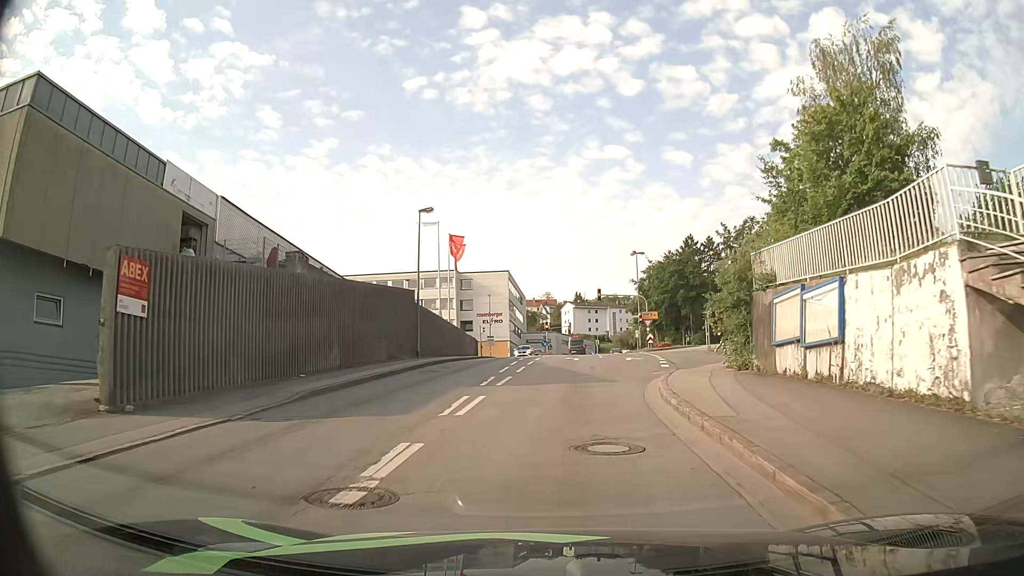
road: tertiary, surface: asphalt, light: Day
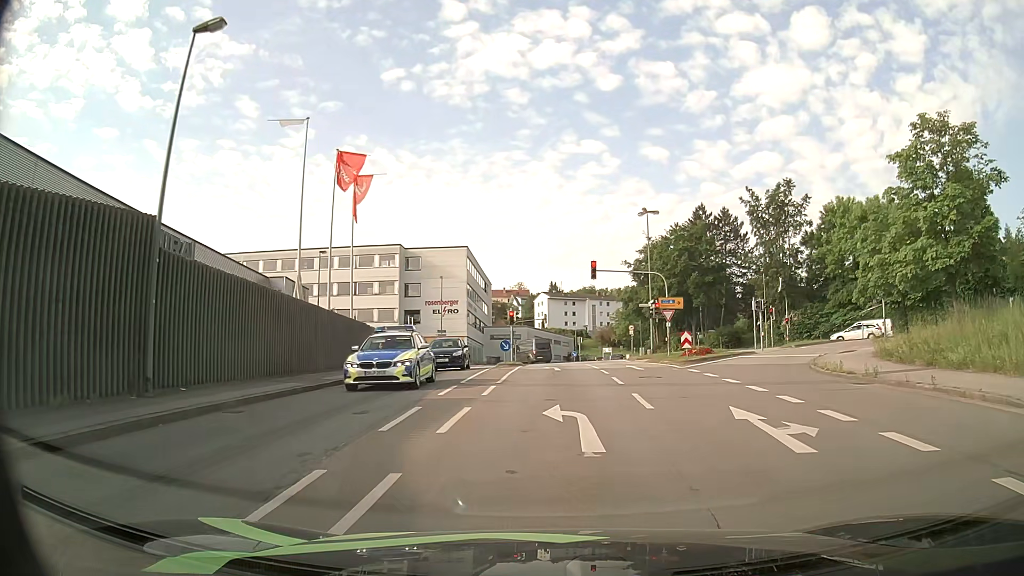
(+0.4, +23.1) m; +2°
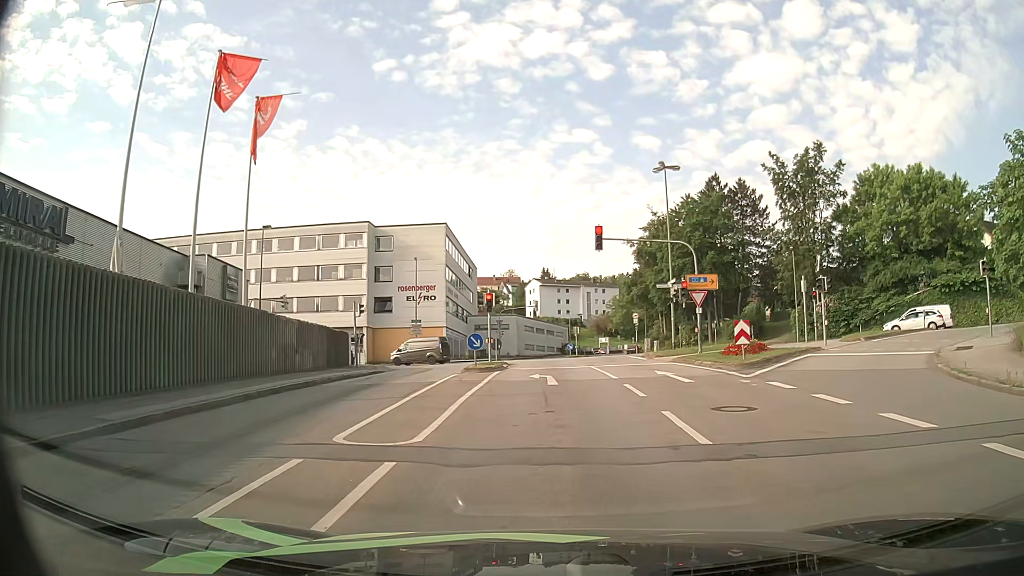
(+0.1, +10.5) m; +1°
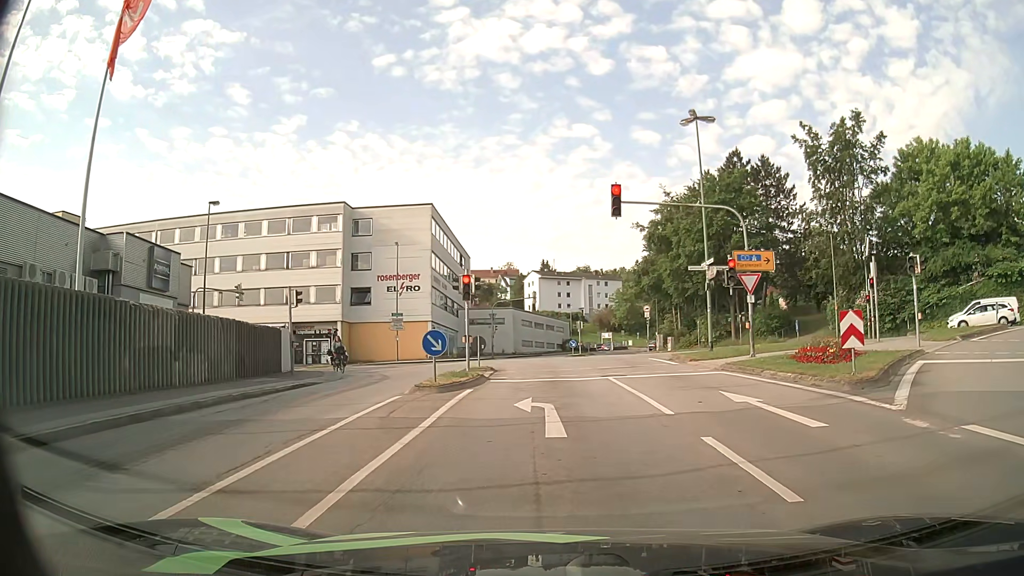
(-0.1, +8.2) m; -2°
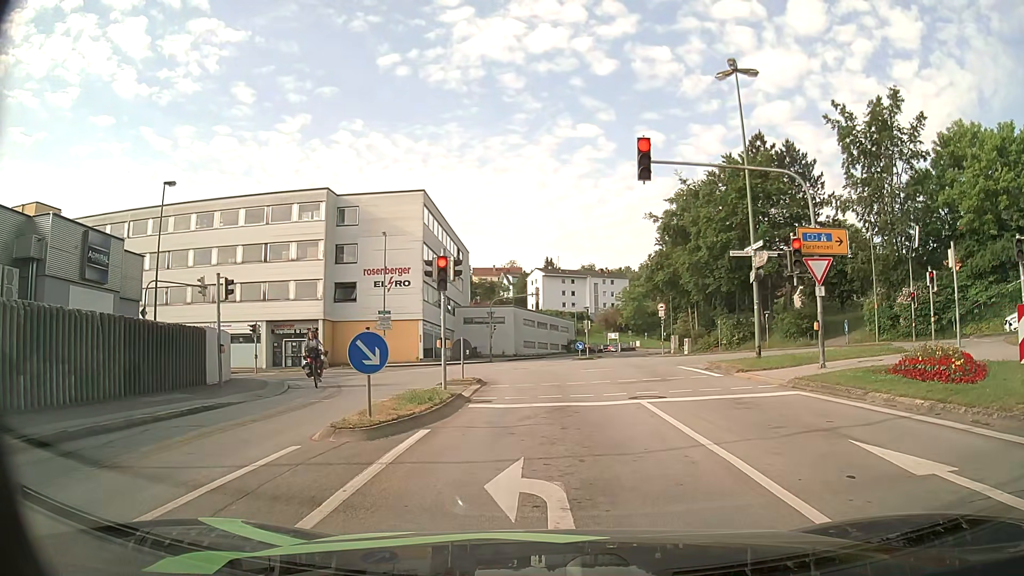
(+0.1, +5.8) m; 0°
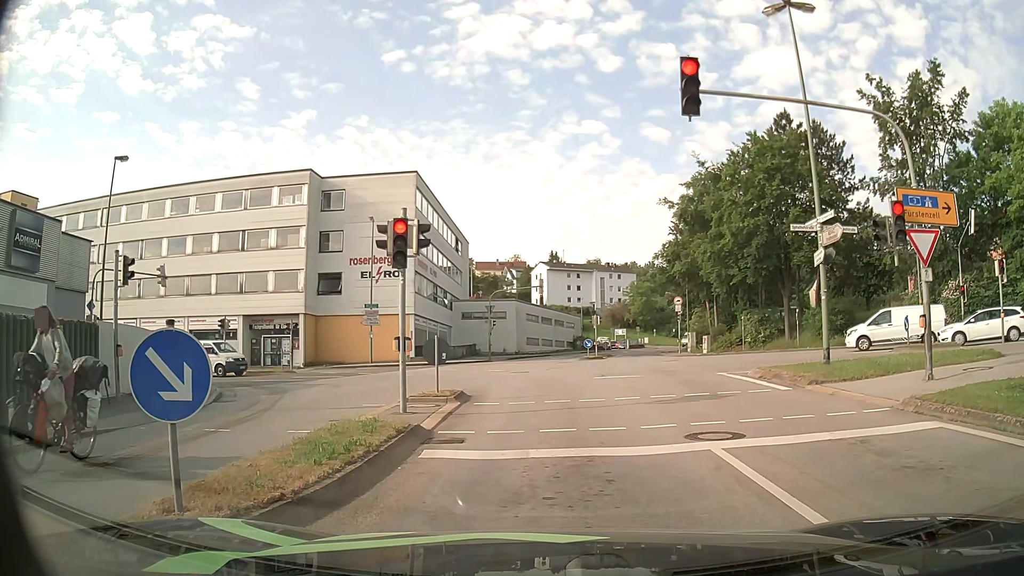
(+0.1, +5.2) m; +1°
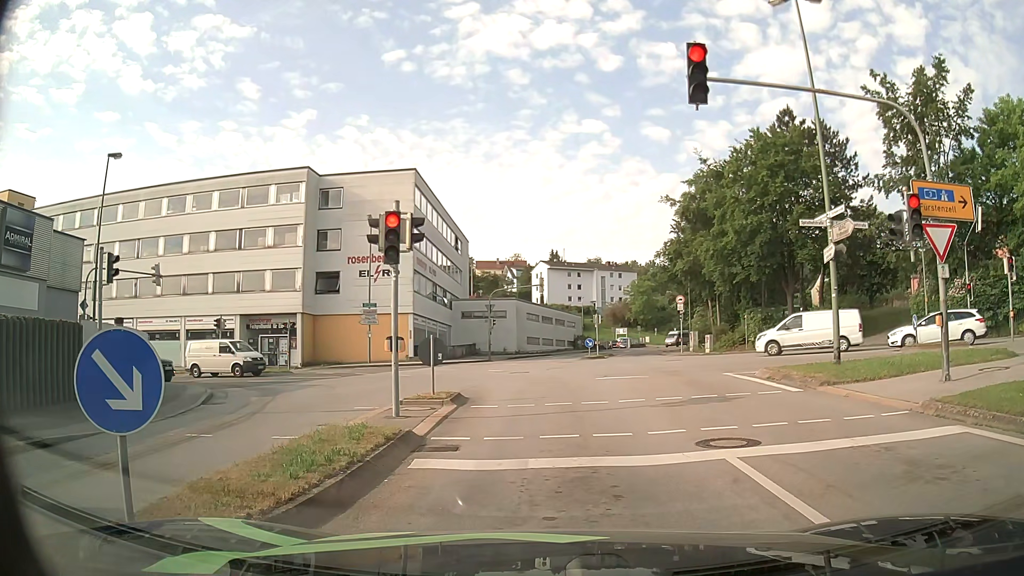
(0.0, +0.6) m; 0°
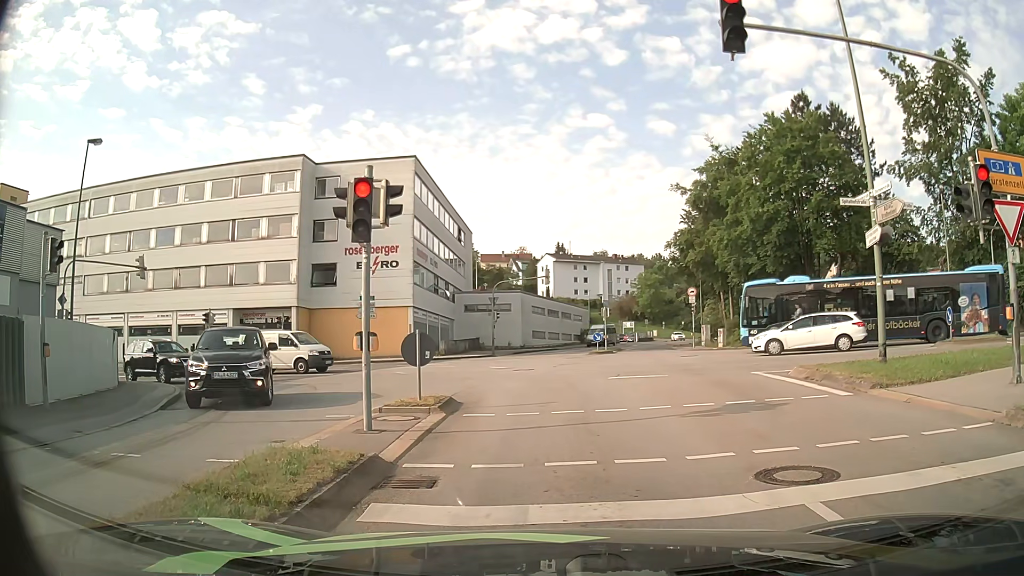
(0.0, +2.1) m; 0°
